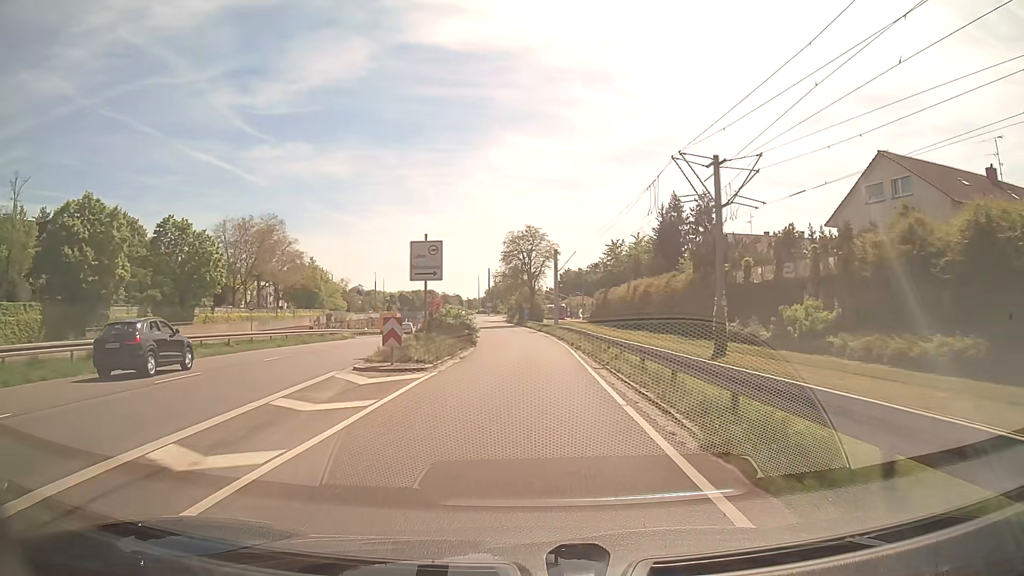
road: trunk_link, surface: asphalt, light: Day
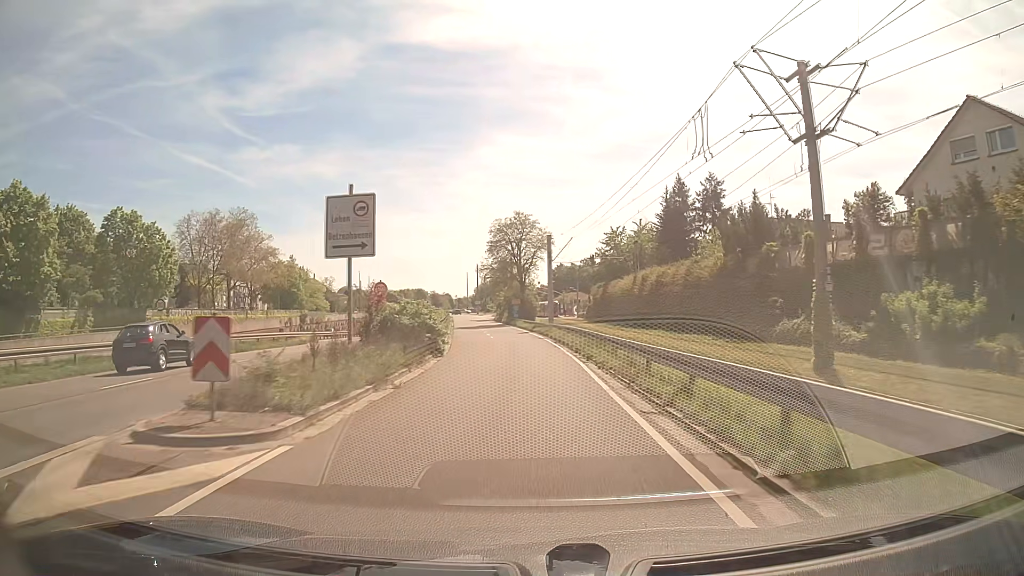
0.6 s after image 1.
(+0.1, +9.8) m; +1°
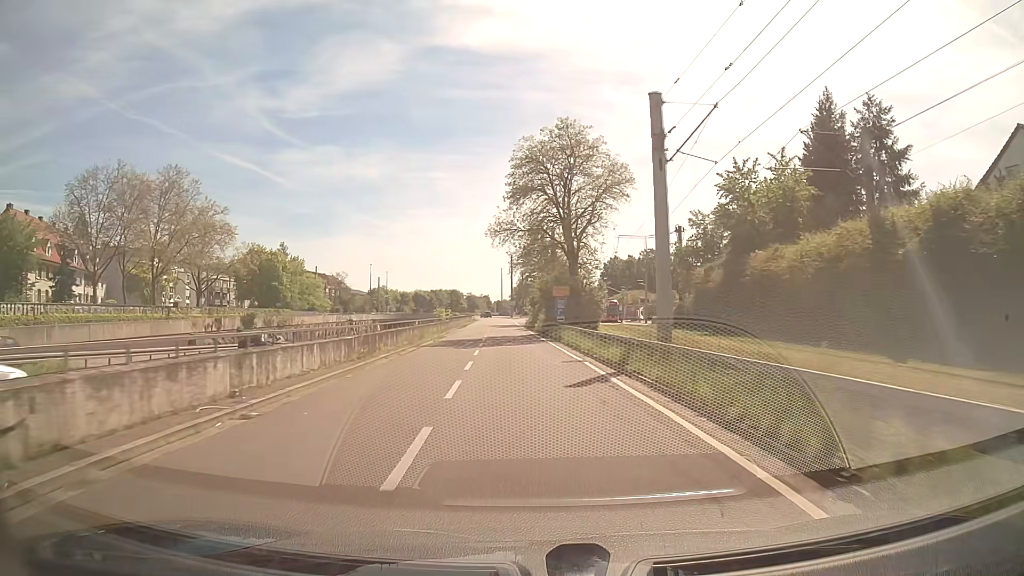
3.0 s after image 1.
(-0.9, +37.6) m; -4°
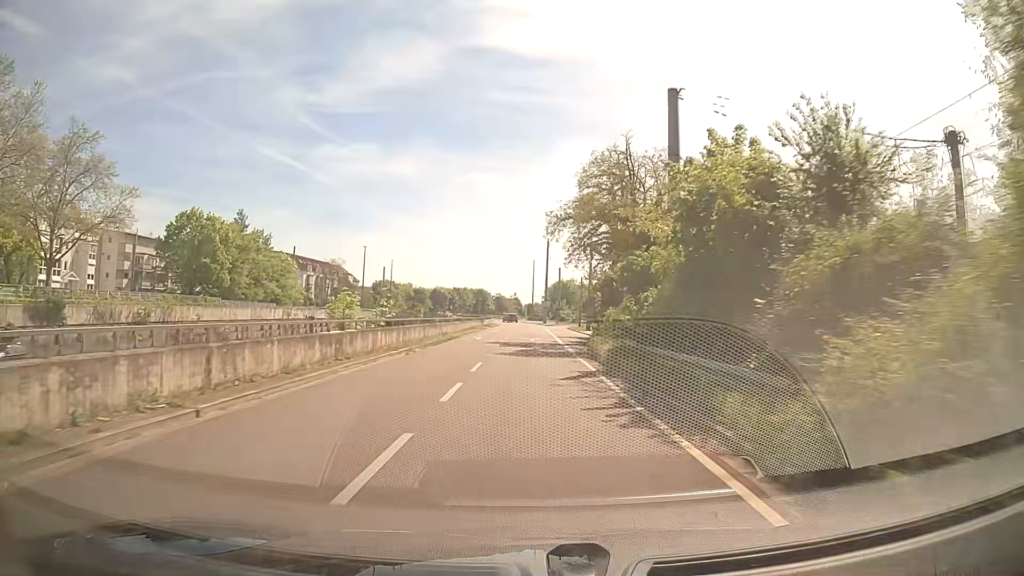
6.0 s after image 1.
(-1.5, +42.0) m; -3°
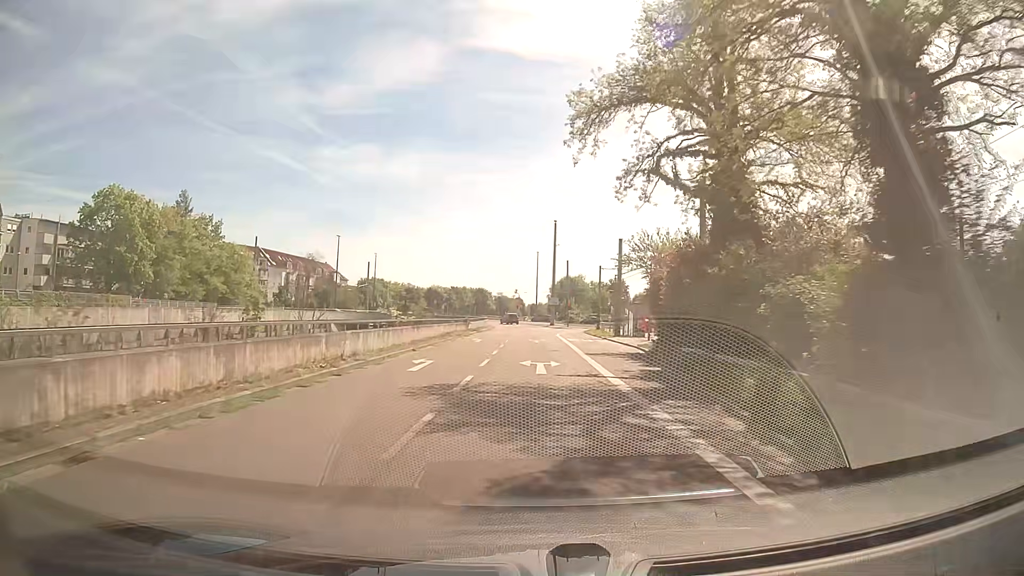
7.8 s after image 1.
(0.0, +22.2) m; 0°
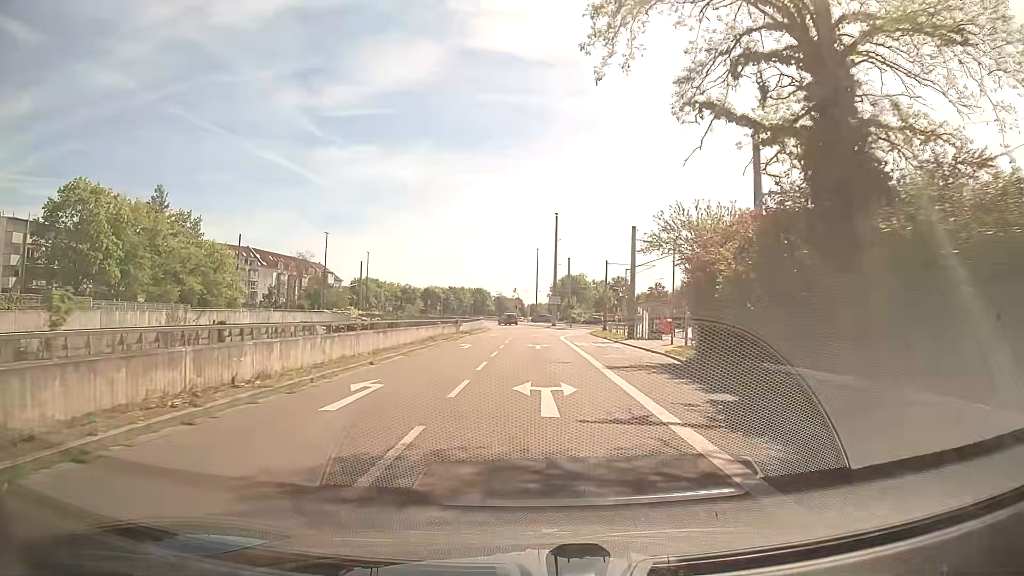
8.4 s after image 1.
(-0.1, +6.9) m; -1°
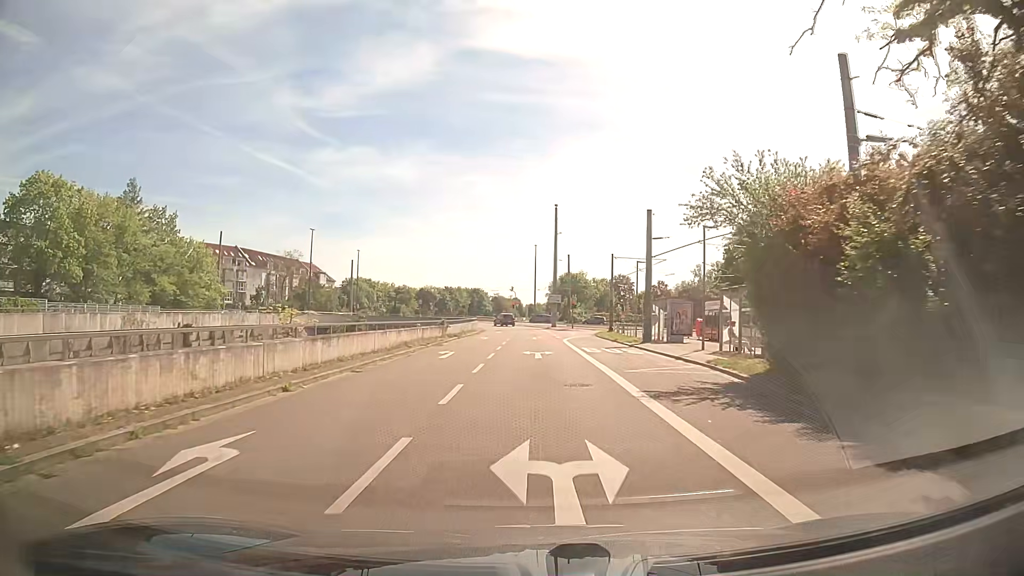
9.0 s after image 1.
(0.0, +6.7) m; +1°
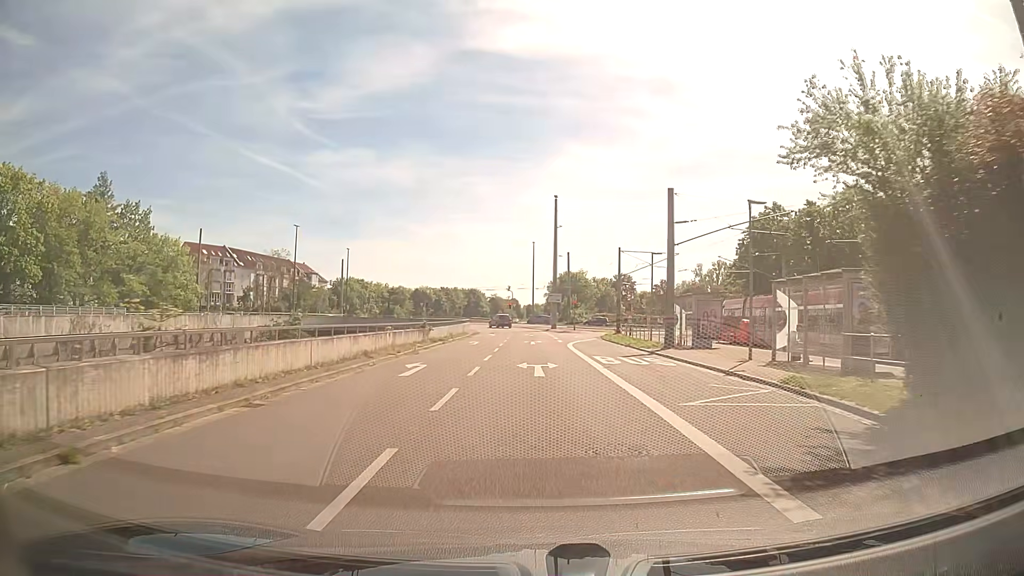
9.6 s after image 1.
(0.0, +6.5) m; 0°
